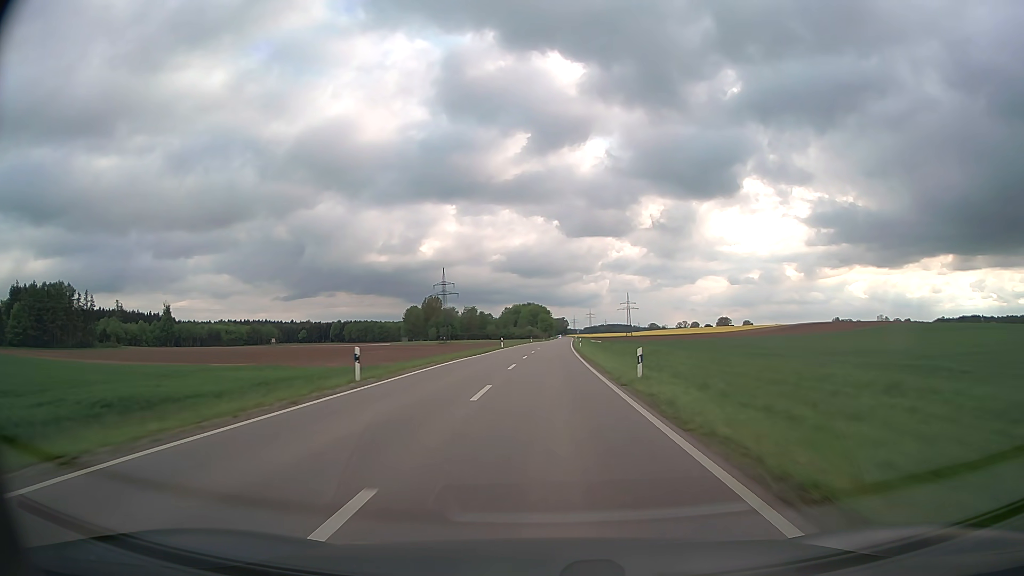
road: secondary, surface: asphalt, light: Day
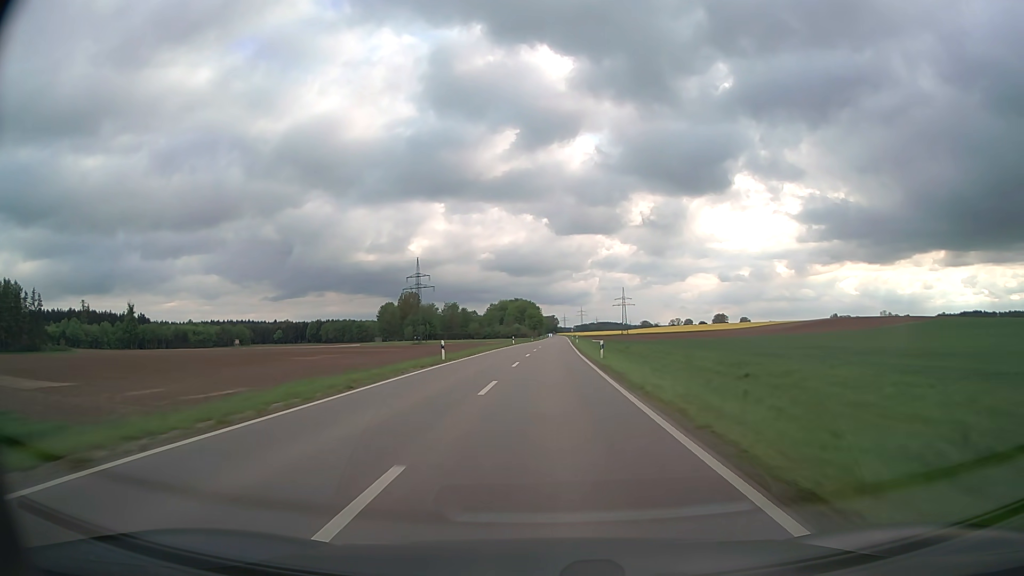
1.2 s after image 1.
(+0.3, +34.8) m; +1°
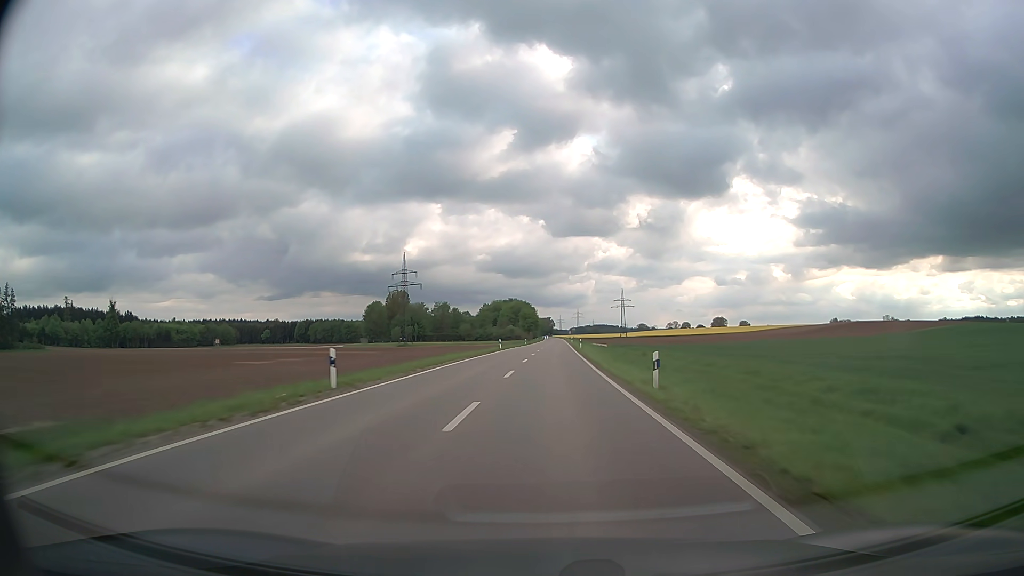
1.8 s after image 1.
(0.0, +17.4) m; 0°
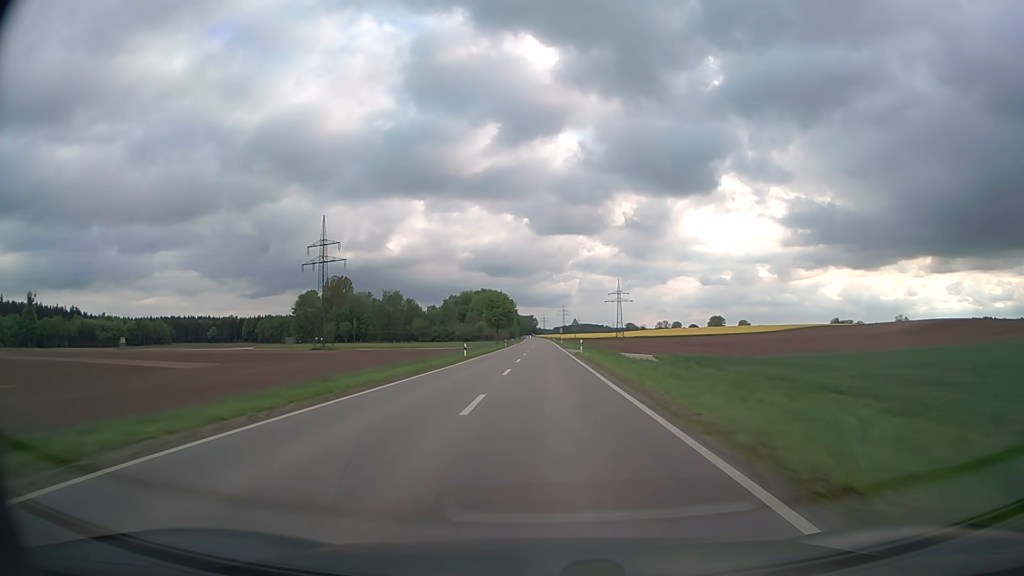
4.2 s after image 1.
(+1.1, +69.6) m; +1°
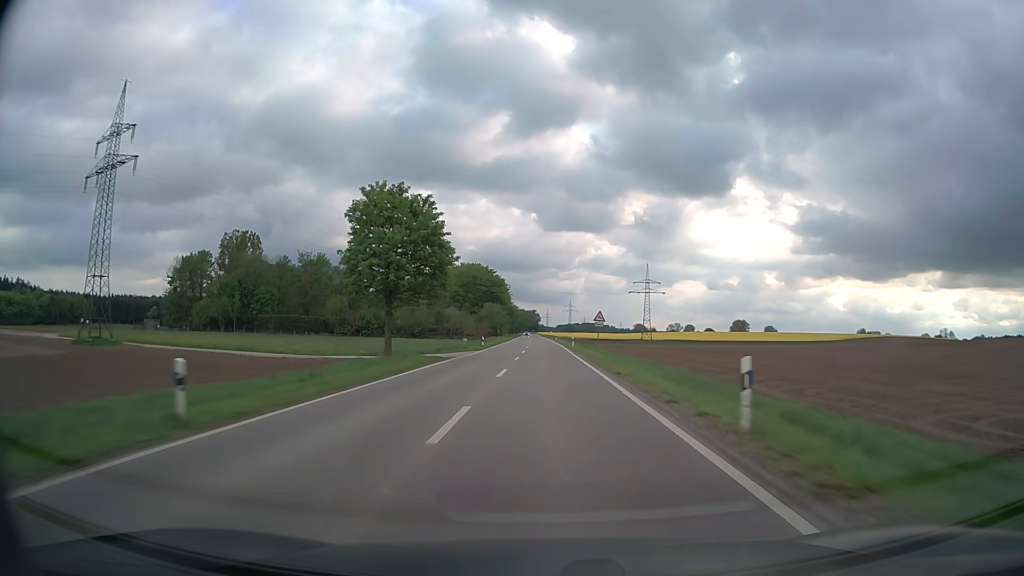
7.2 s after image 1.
(-0.1, +87.1) m; 0°
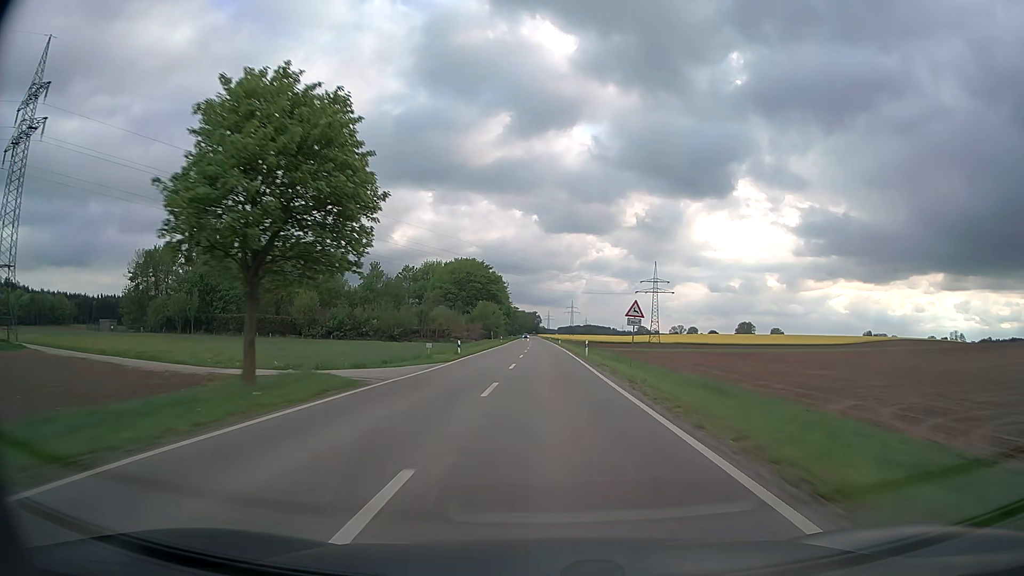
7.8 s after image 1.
(0.0, +17.4) m; 0°
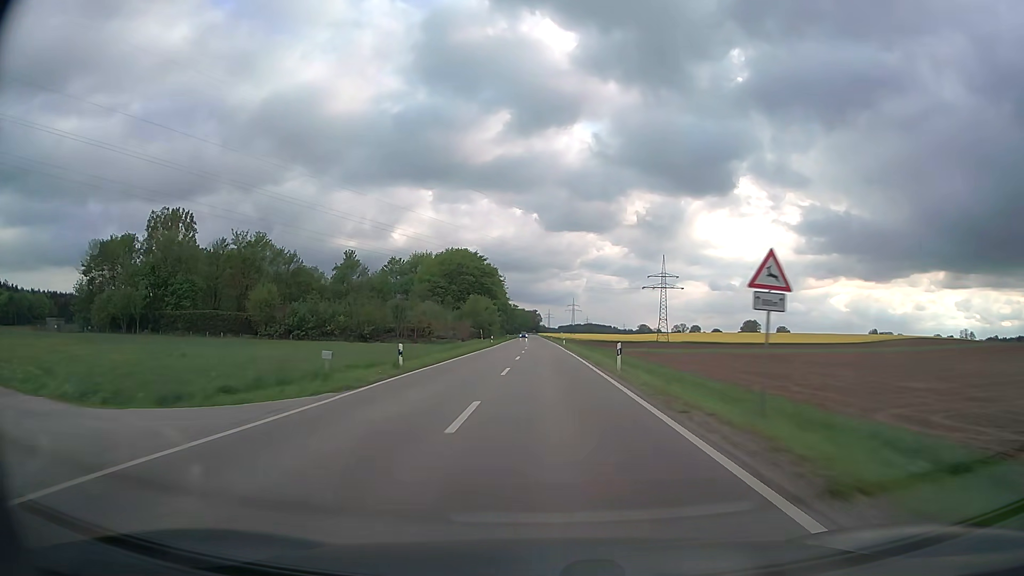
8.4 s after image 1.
(0.0, +17.4) m; 0°
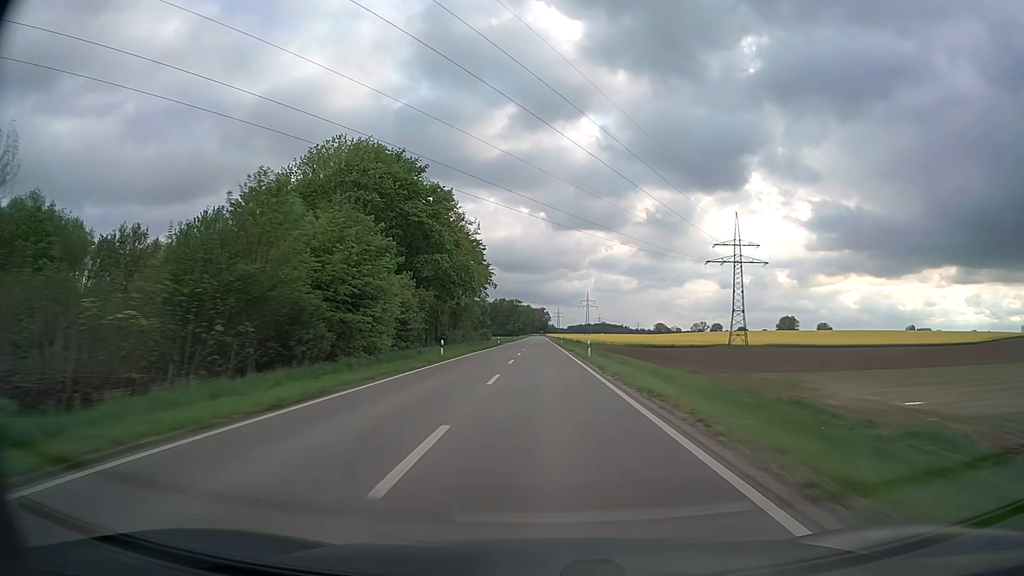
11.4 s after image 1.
(-0.5, +87.1) m; -1°
(0, +10) (0, +20) (0, +30) (0, +40) (0, +50) (0, +60) (0, +70) (0, +80) (0, +90) (0, +100) m
